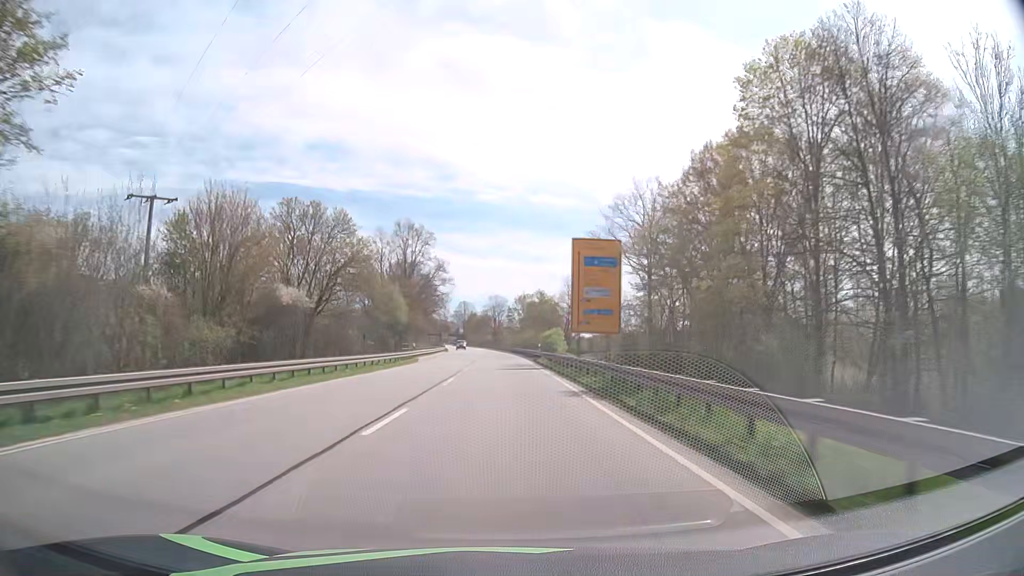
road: primary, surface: asphalt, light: Day
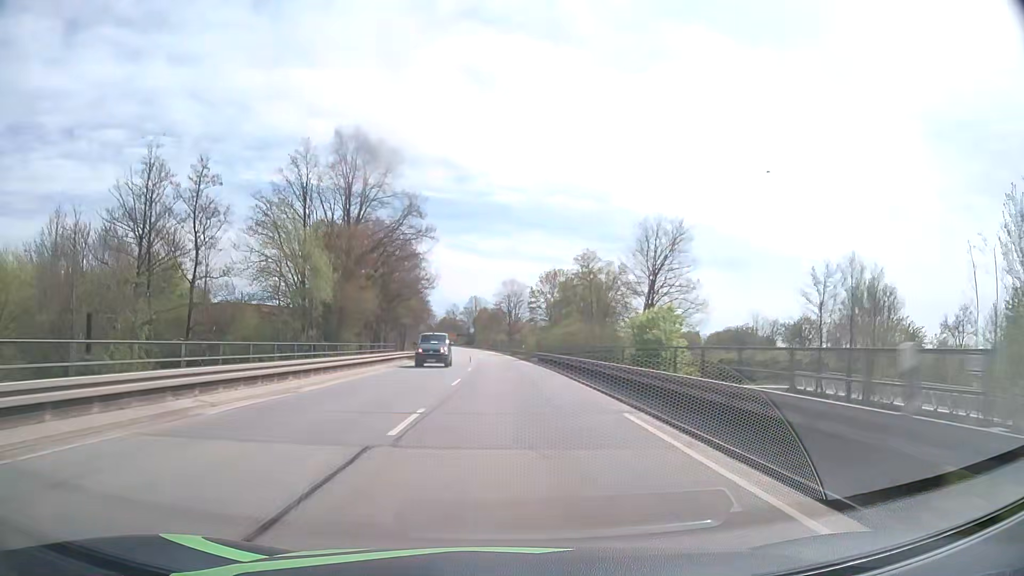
(-0.5, +47.7) m; -1°
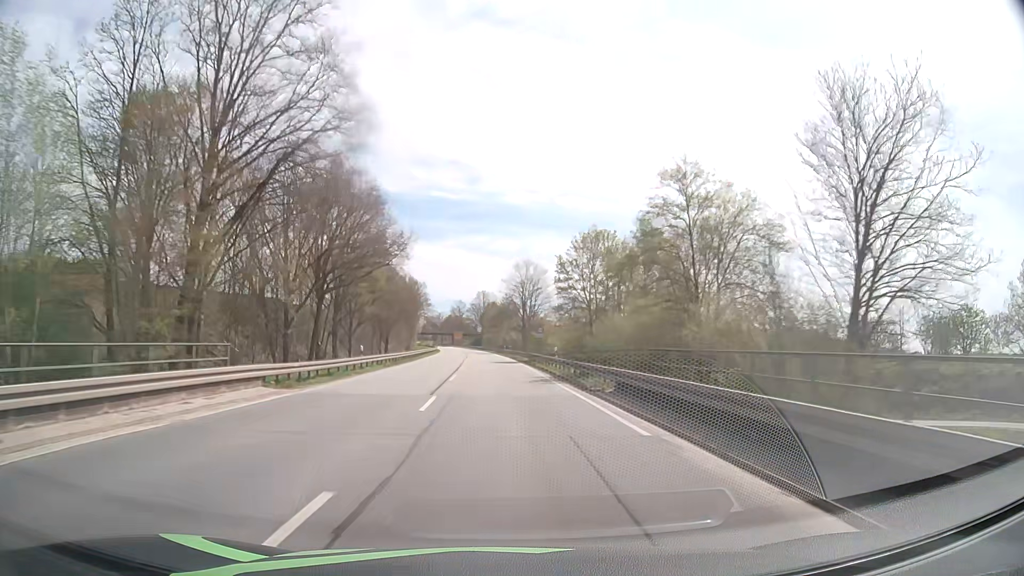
(-0.3, +31.8) m; -1°
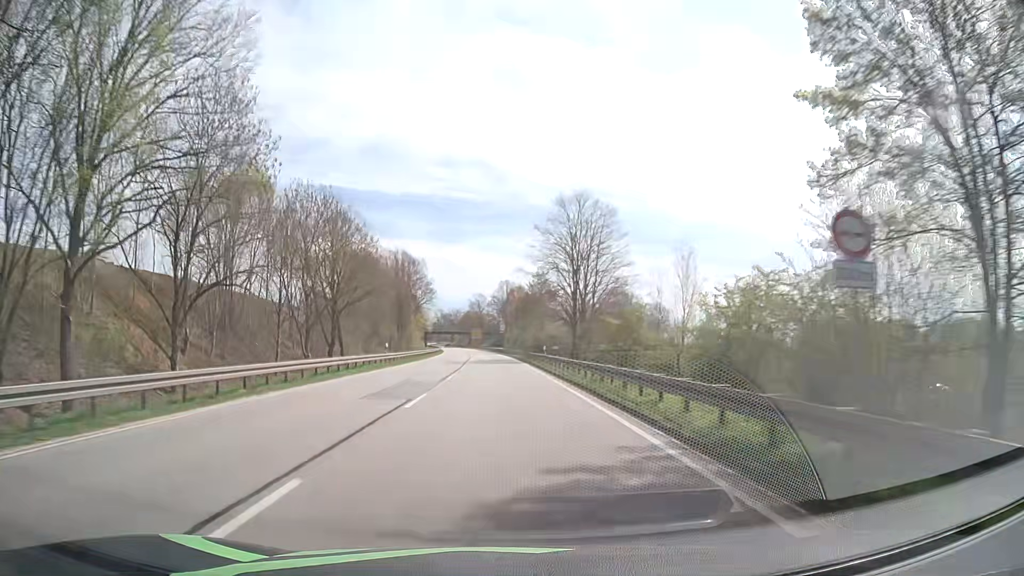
(-0.9, +47.7) m; -2°
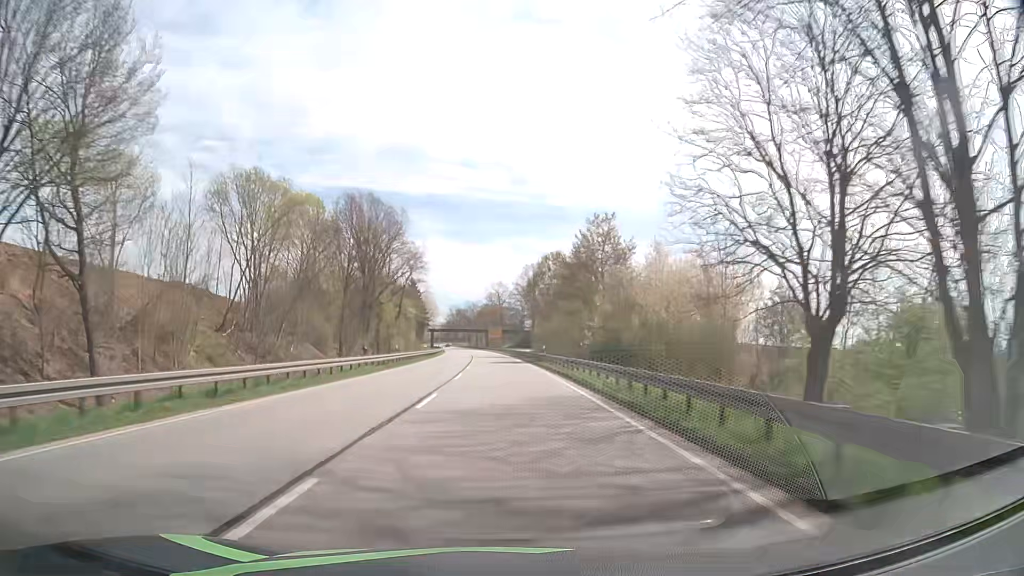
(-0.6, +47.7) m; -2°
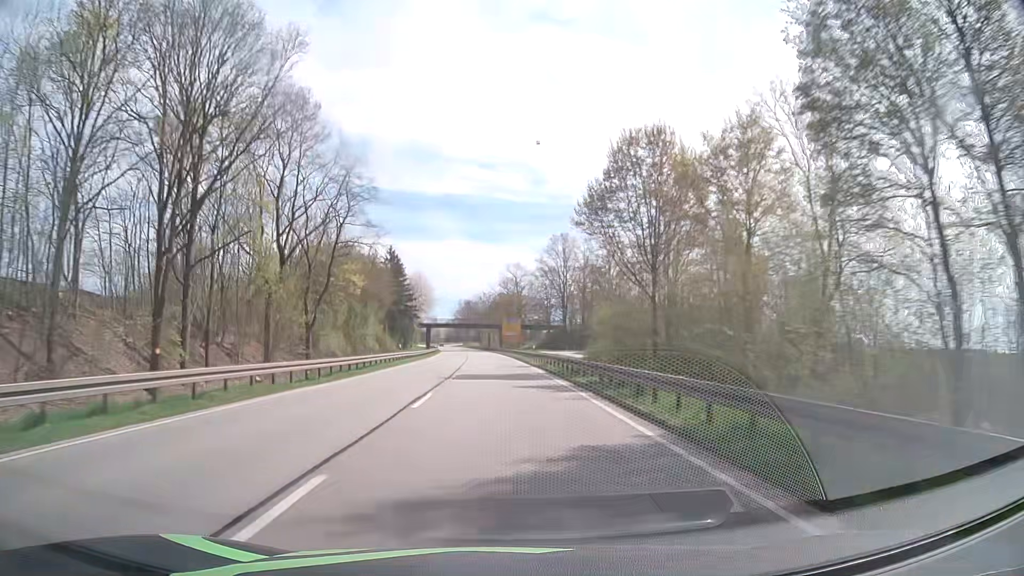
(-0.4, +47.7) m; -1°
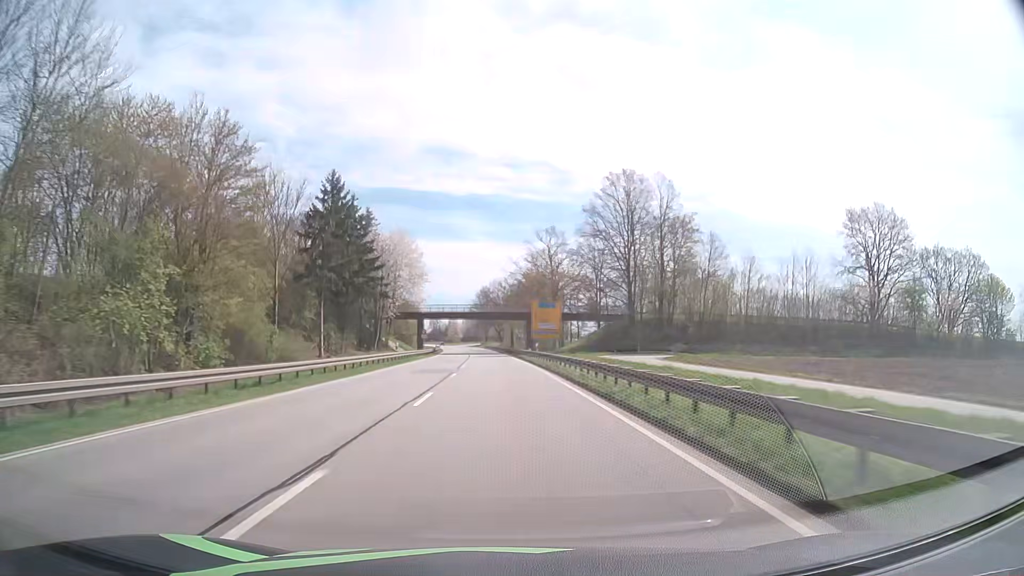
(-0.7, +47.3) m; -2°
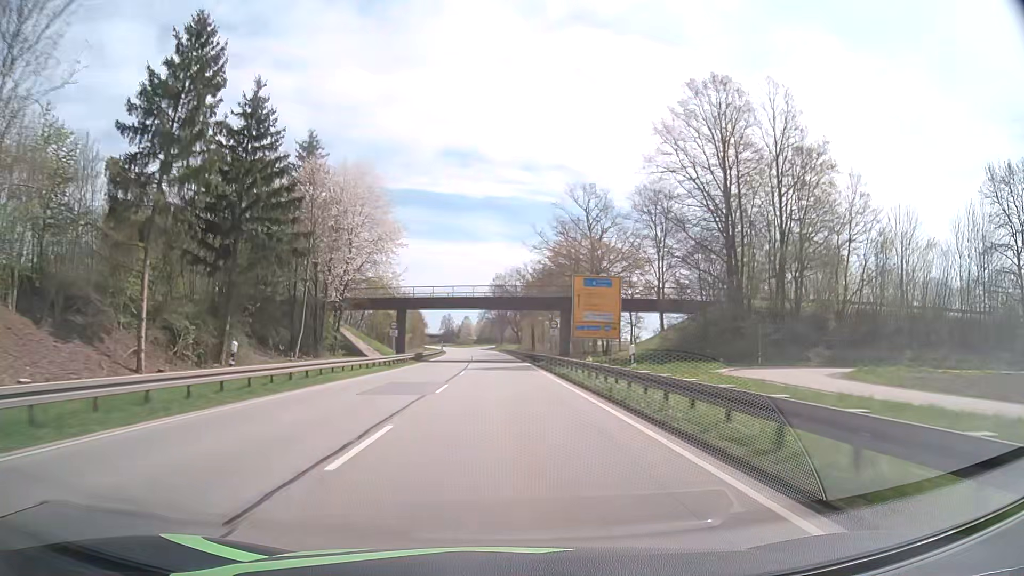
(-0.4, +31.6) m; -1°
(0, +10) (0, +20) (0, +30) (-1, +40) (-1, +50) (-1, +60) (-2, +70) (-2, +80) (-3, +90) (-3, +100) m
